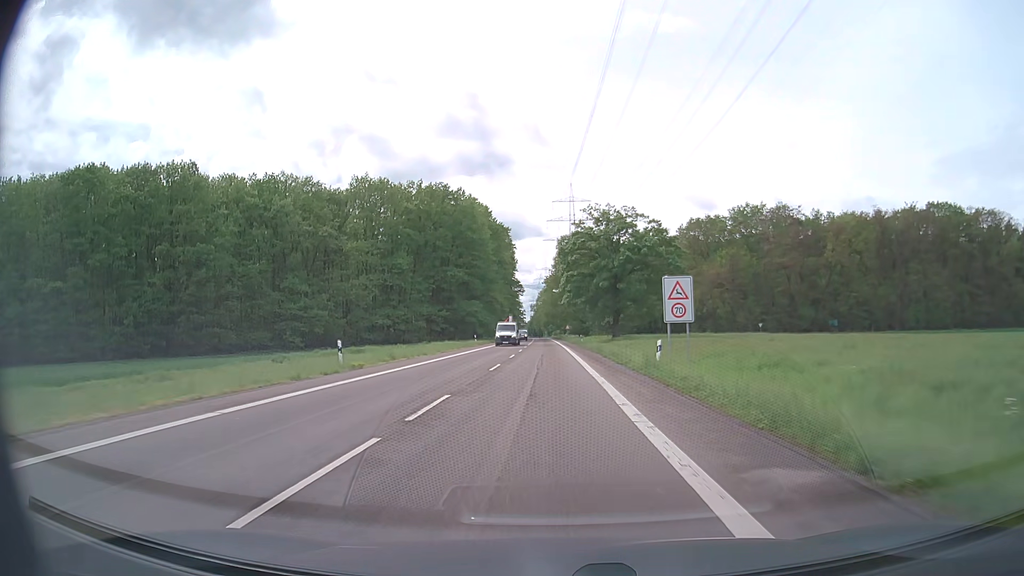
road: secondary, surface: asphalt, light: Day
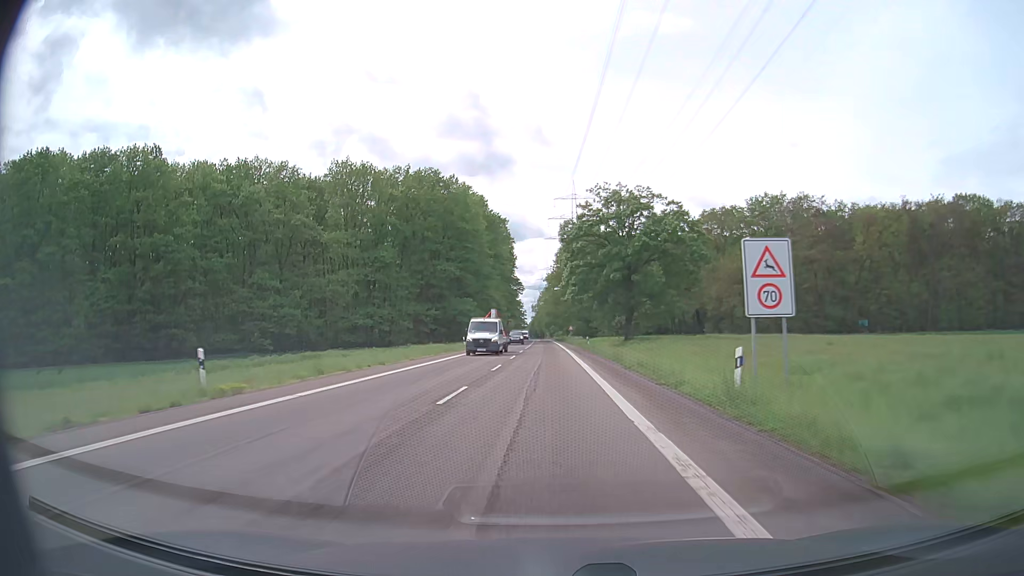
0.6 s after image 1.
(0.0, +10.9) m; 0°
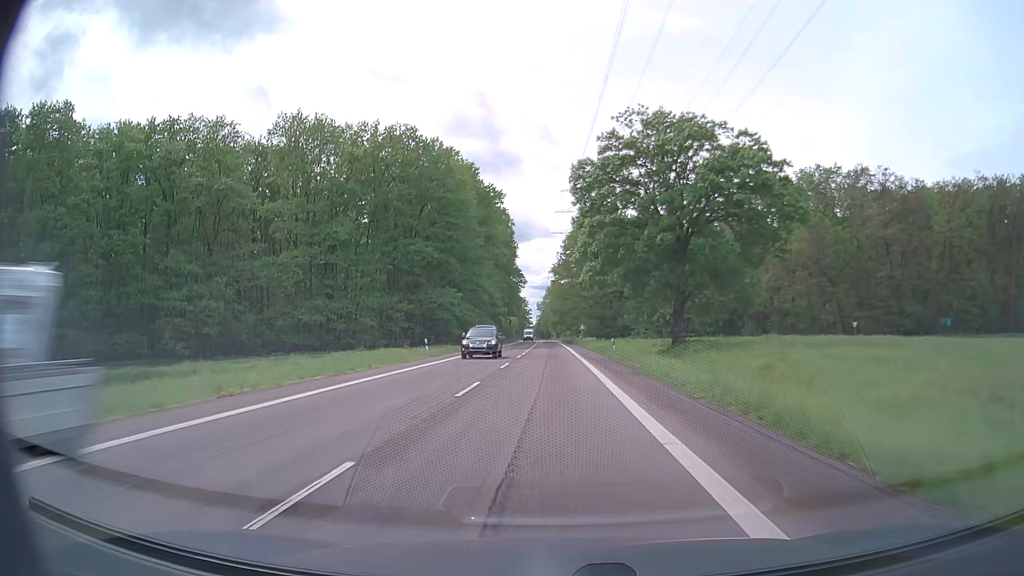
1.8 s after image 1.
(-0.1, +21.9) m; -1°
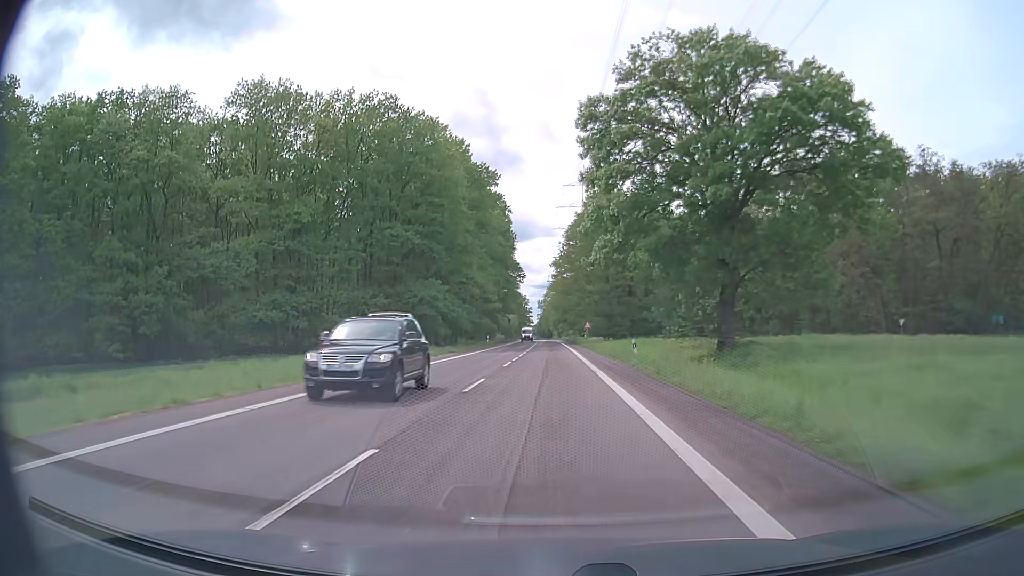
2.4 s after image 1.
(0.0, +11.0) m; 0°
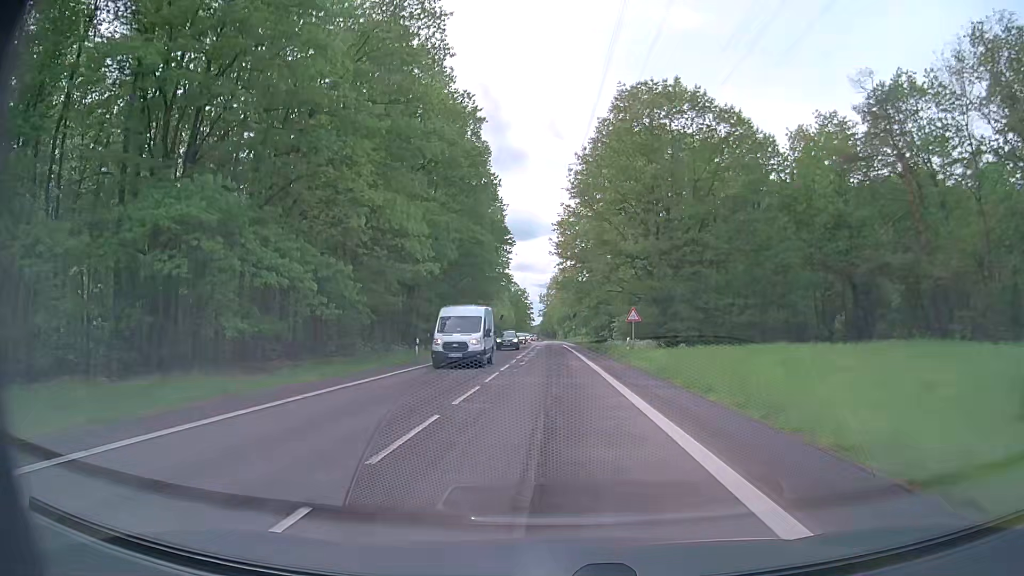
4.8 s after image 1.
(-0.1, +43.9) m; 0°
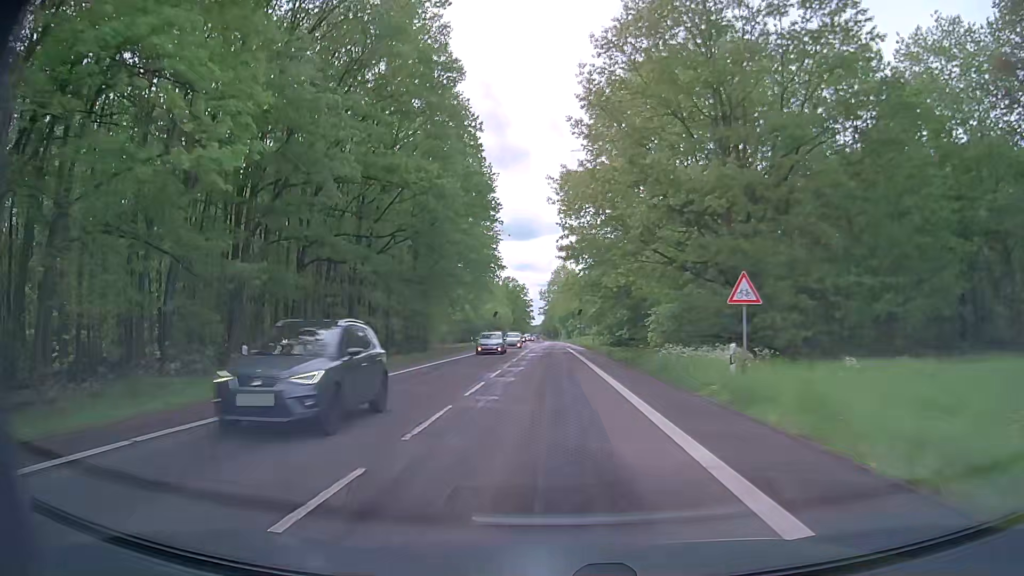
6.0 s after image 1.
(0.0, +21.9) m; 0°
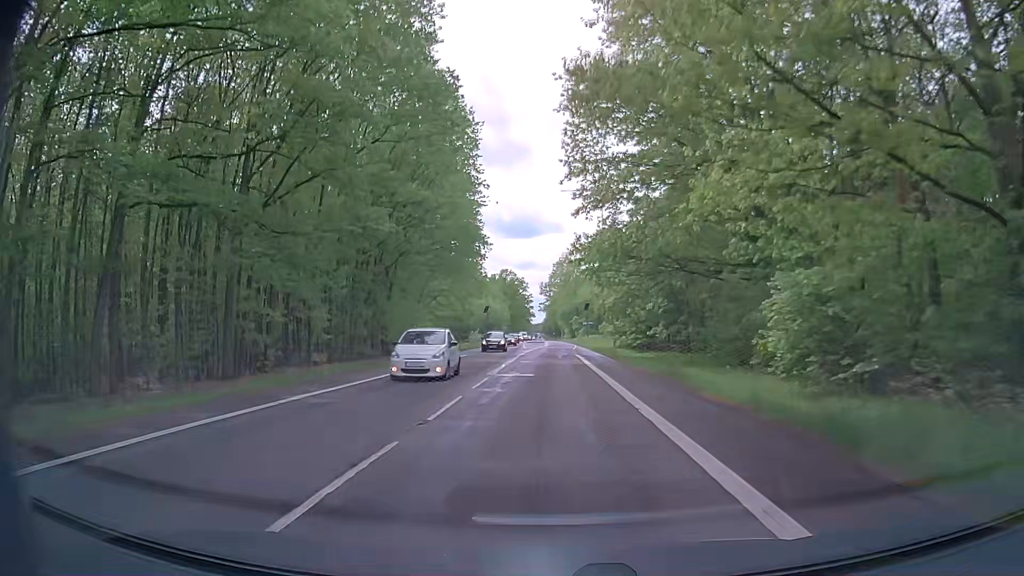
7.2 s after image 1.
(-0.2, +22.0) m; -1°
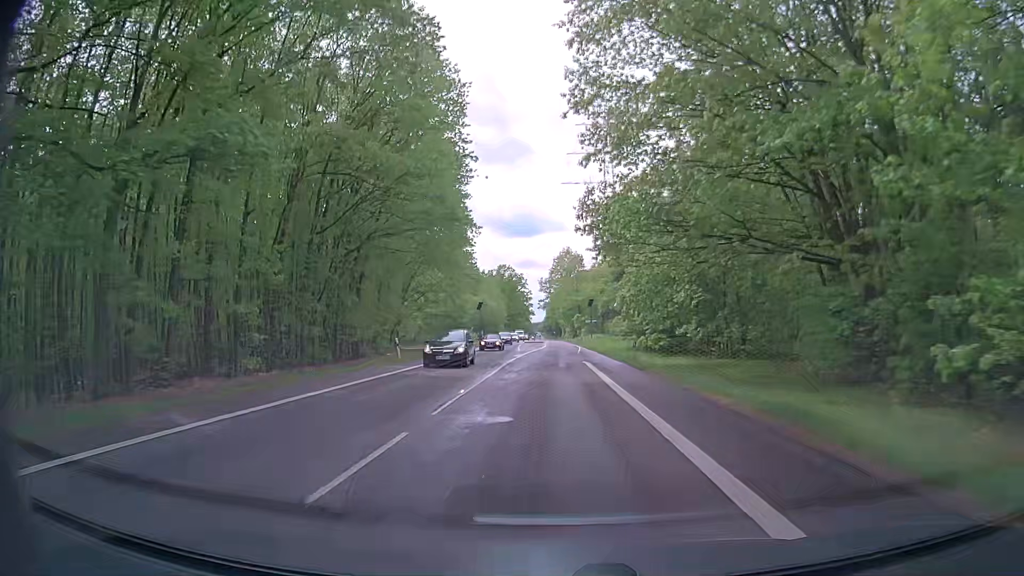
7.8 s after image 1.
(0.0, +11.0) m; 0°
(0, +10) (0, +20) (0, +30) (0, +40) (0, +50) (0, +60) (0, +70) (0, +80) (0, +90) (0, +100) m
